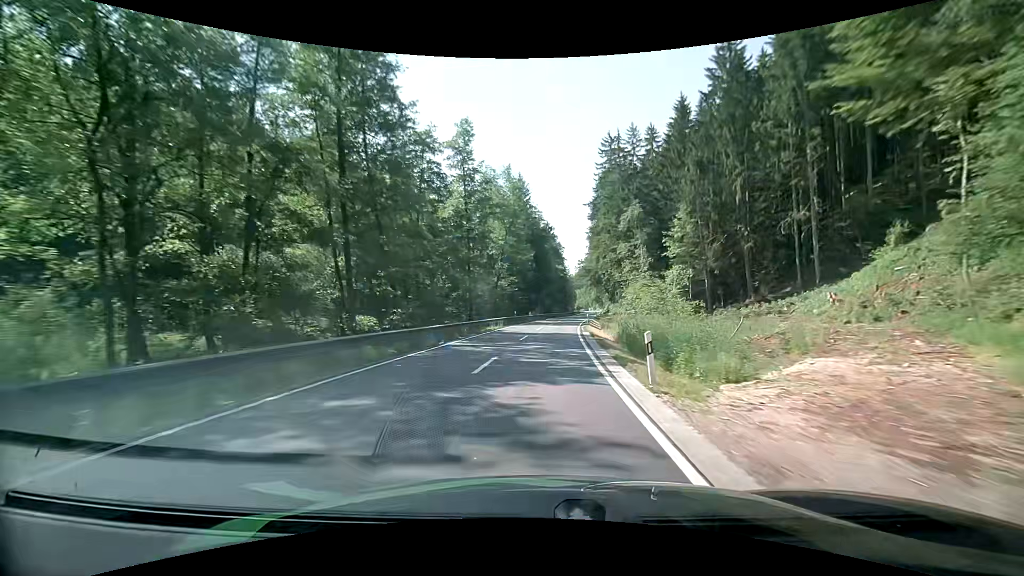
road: secondary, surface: asphalt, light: Day
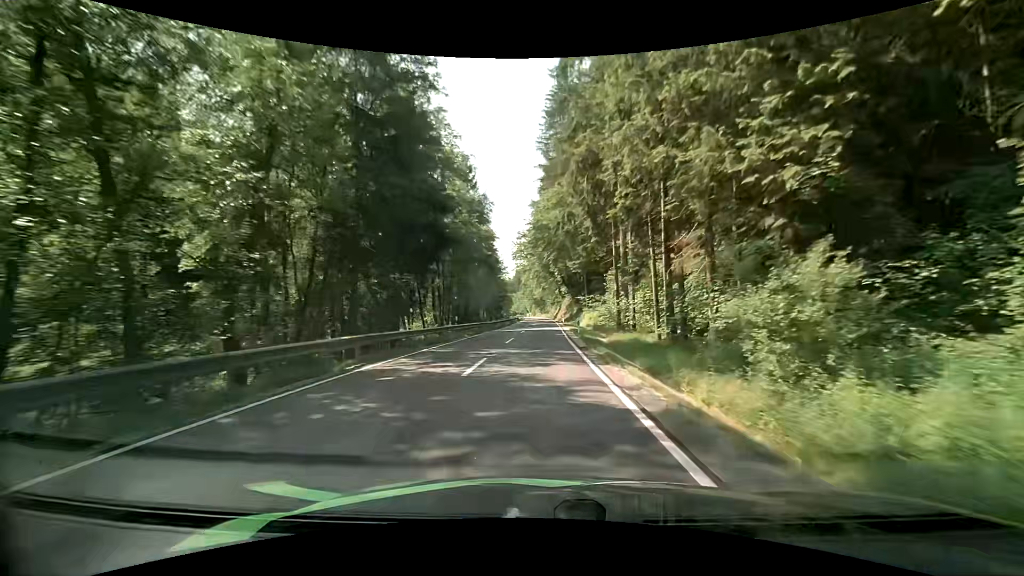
(+4.6, +60.9) m; +8°
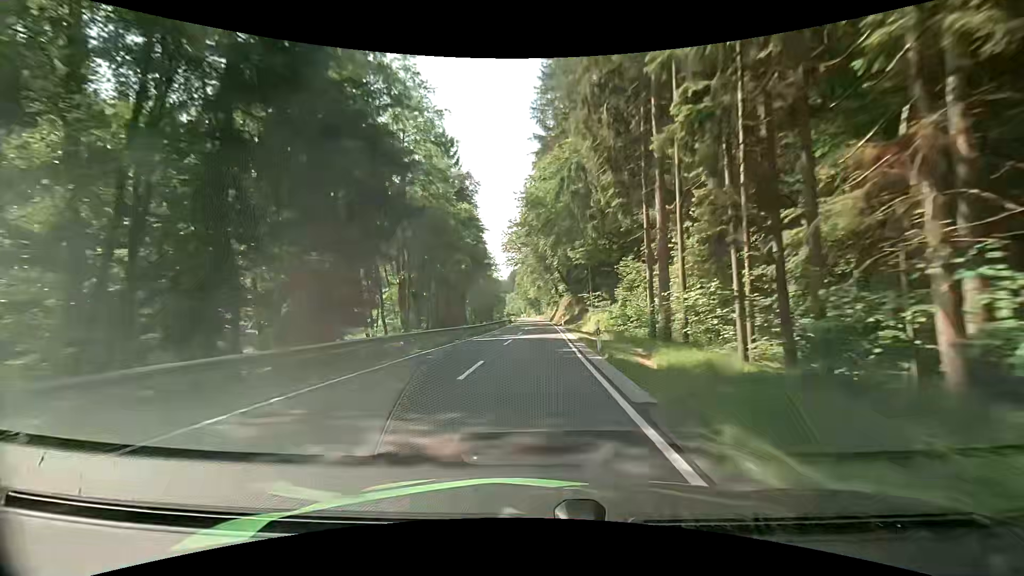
(+0.1, +12.2) m; +1°
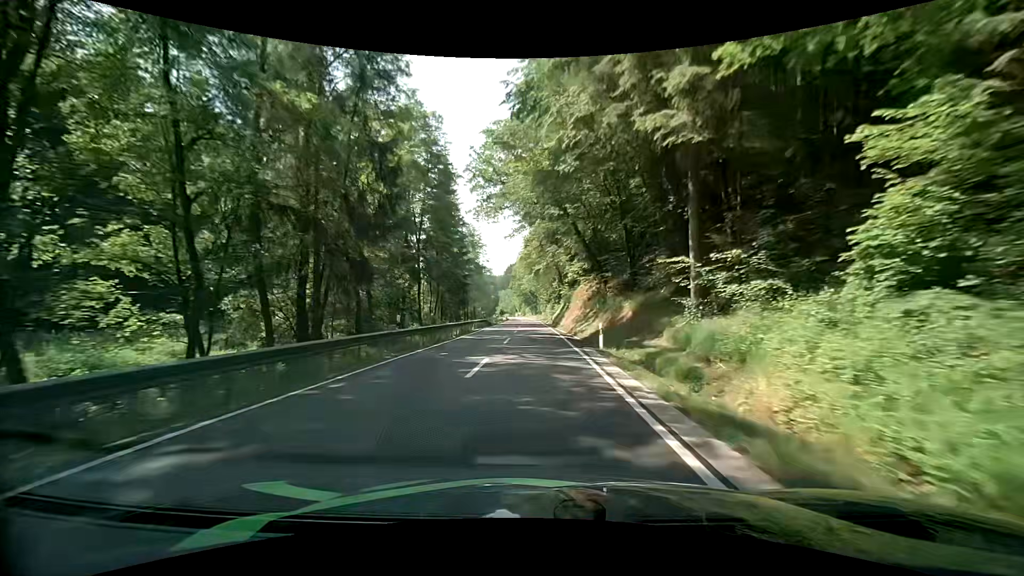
(+0.3, +36.1) m; 0°
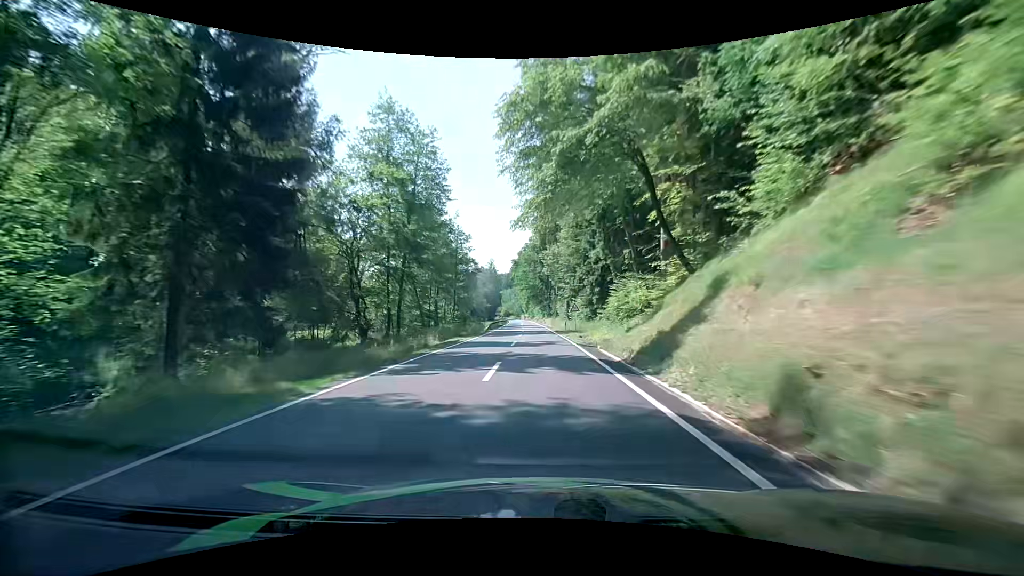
(-0.7, +60.5) m; -1°
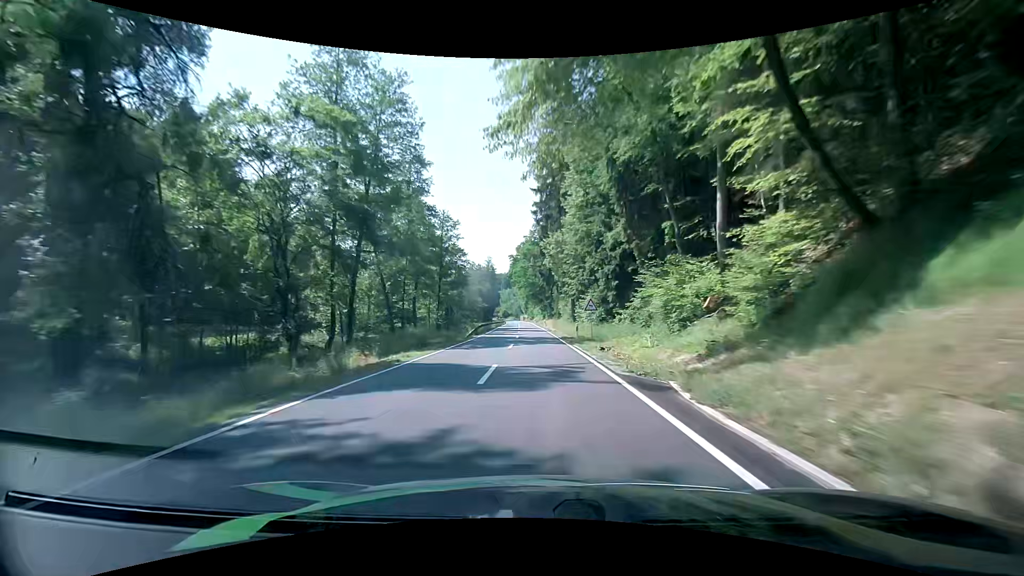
(0.0, +12.4) m; 0°
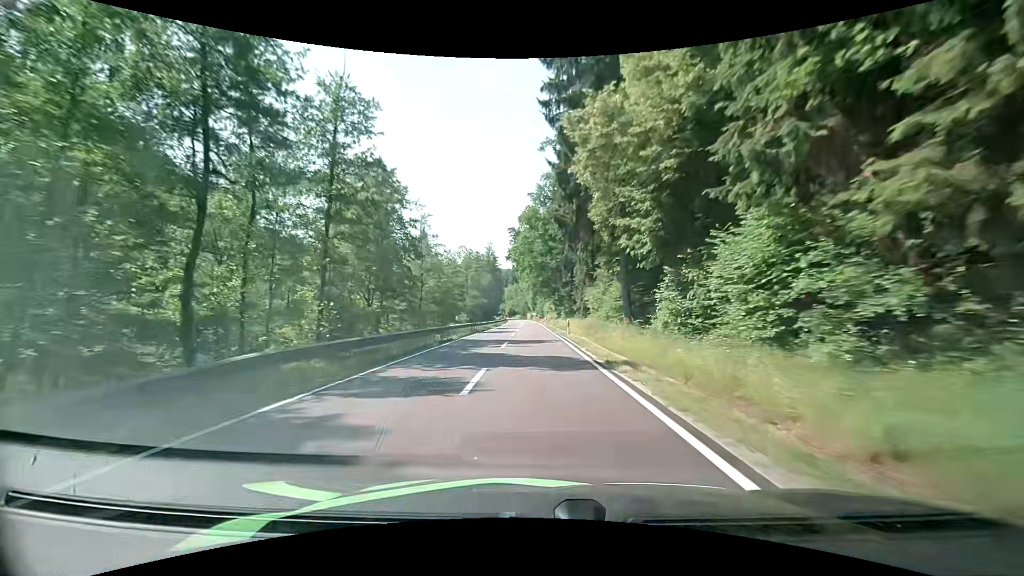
(-0.3, +37.8) m; 0°
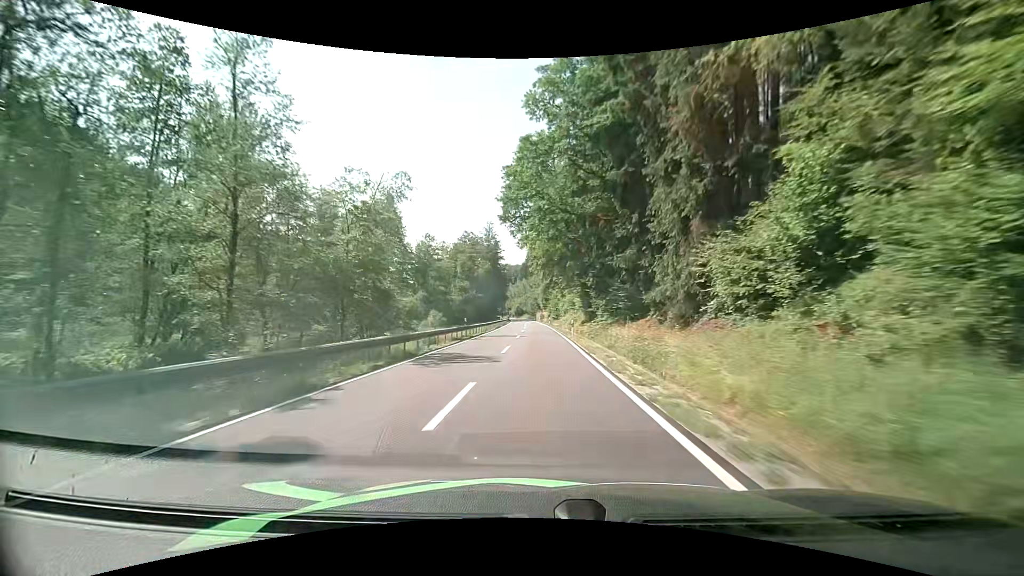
(-0.8, +38.6) m; -3°
(0, +10) (0, +20) (0, +30) (0, +40) (0, +50) (0, +60) (0, +70) (0, +80) (0, +90) (0, +100) m
